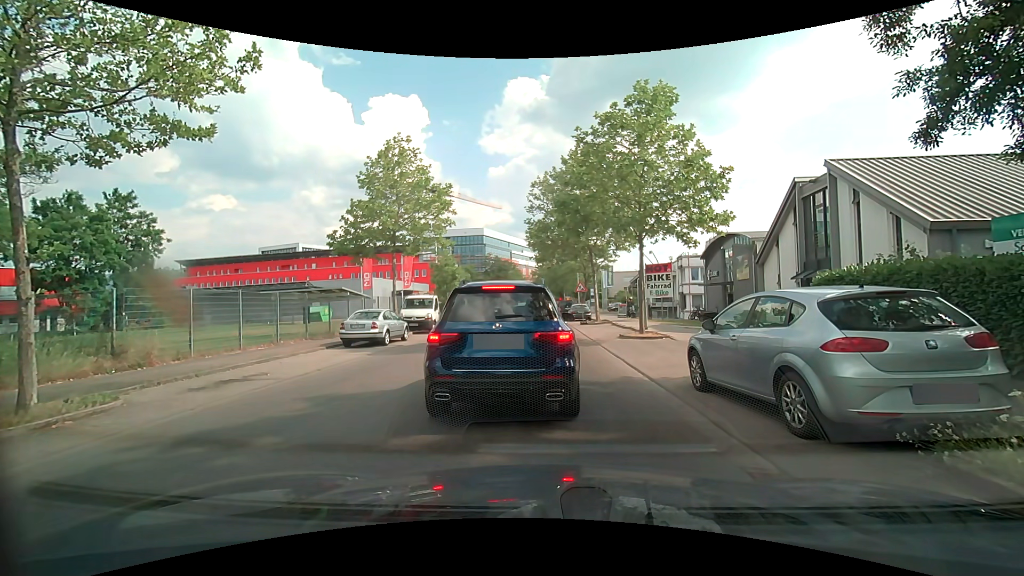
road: unclassified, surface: asphalt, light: Day
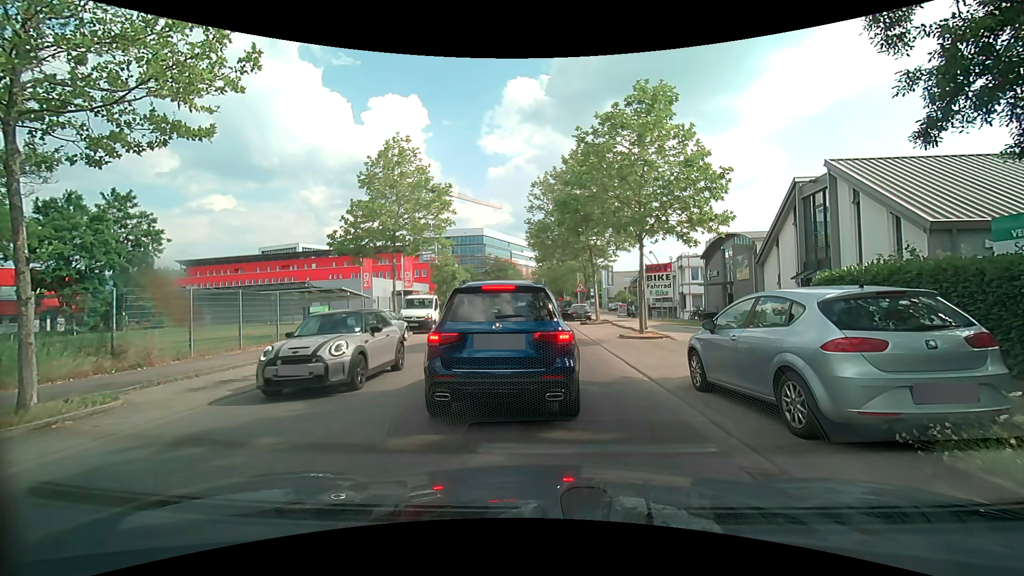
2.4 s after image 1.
(0.0, 0.0) m; 0°
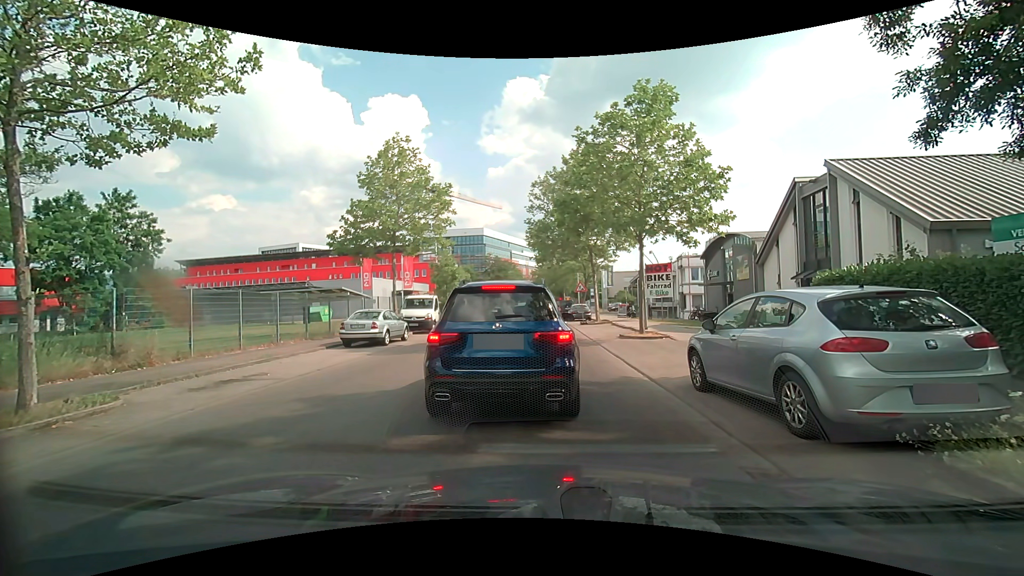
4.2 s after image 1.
(0.0, 0.0) m; 0°
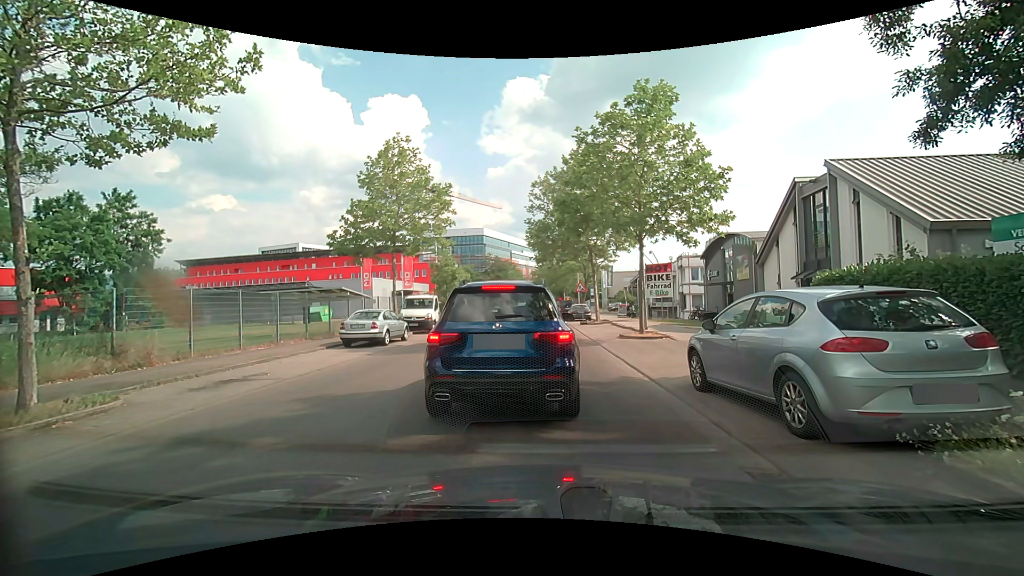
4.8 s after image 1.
(0.0, 0.0) m; 0°
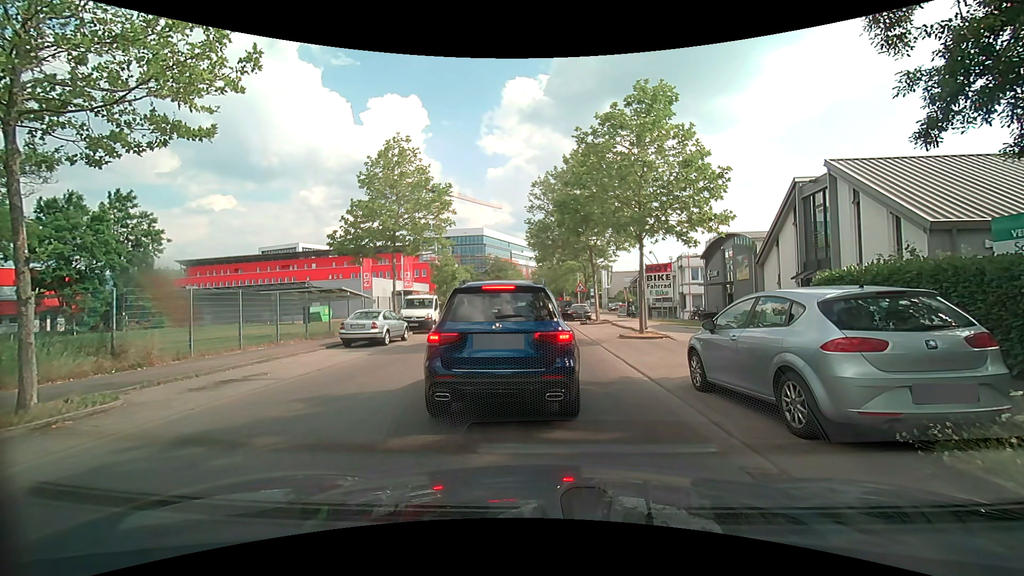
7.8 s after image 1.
(0.0, 0.0) m; 0°
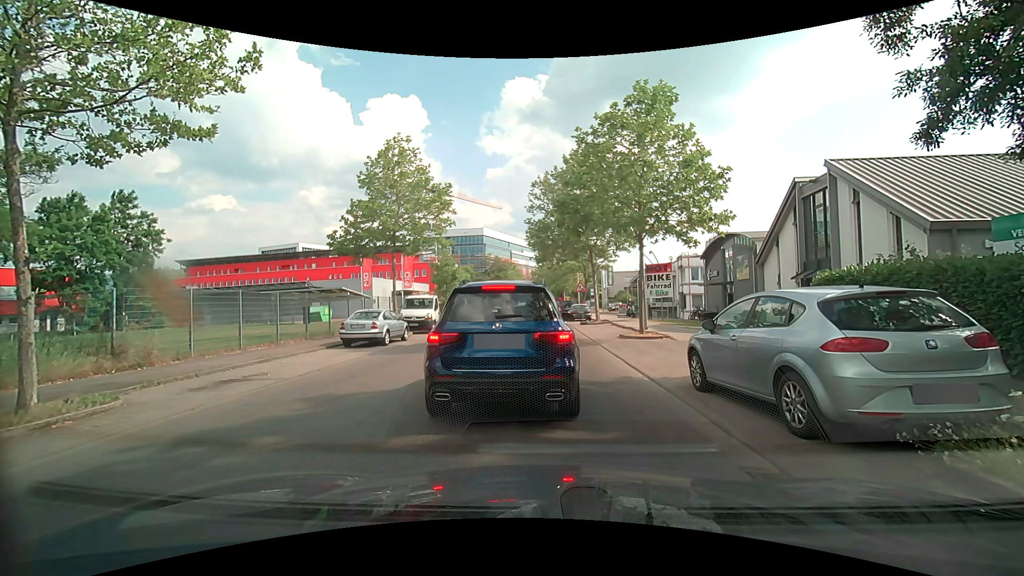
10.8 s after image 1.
(0.0, 0.0) m; 0°
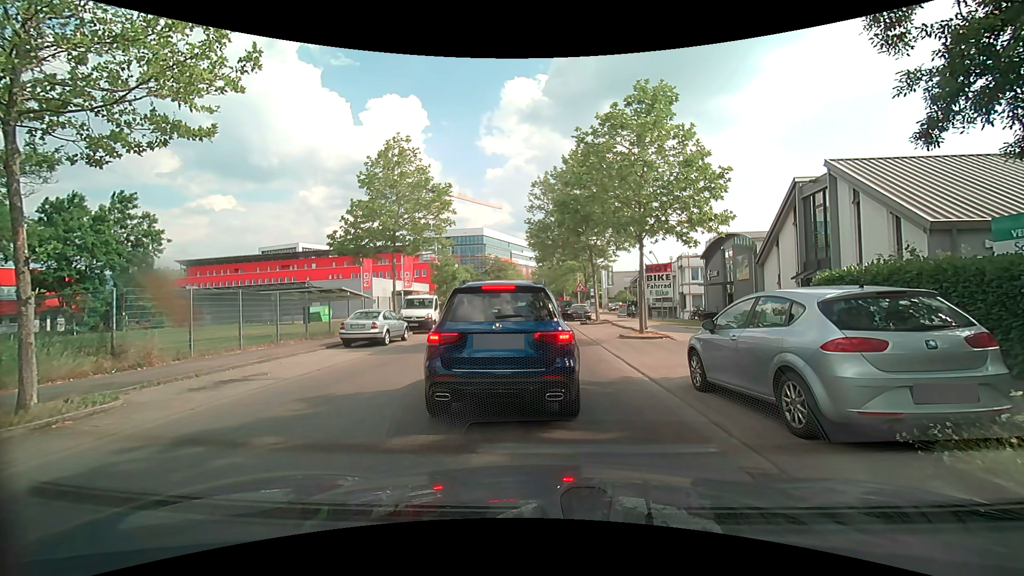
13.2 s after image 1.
(0.0, 0.0) m; 0°
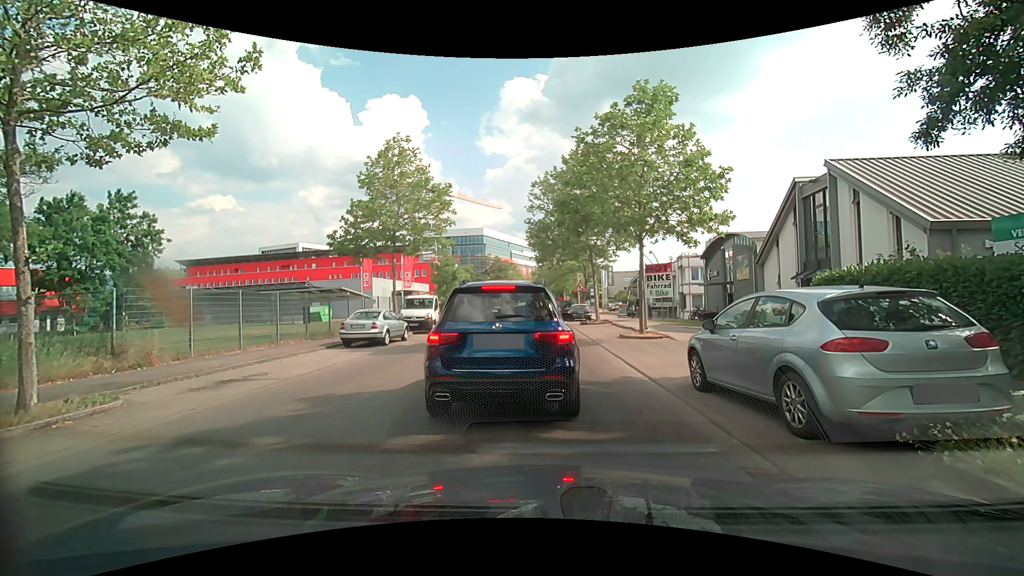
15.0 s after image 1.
(0.0, 0.0) m; 0°
